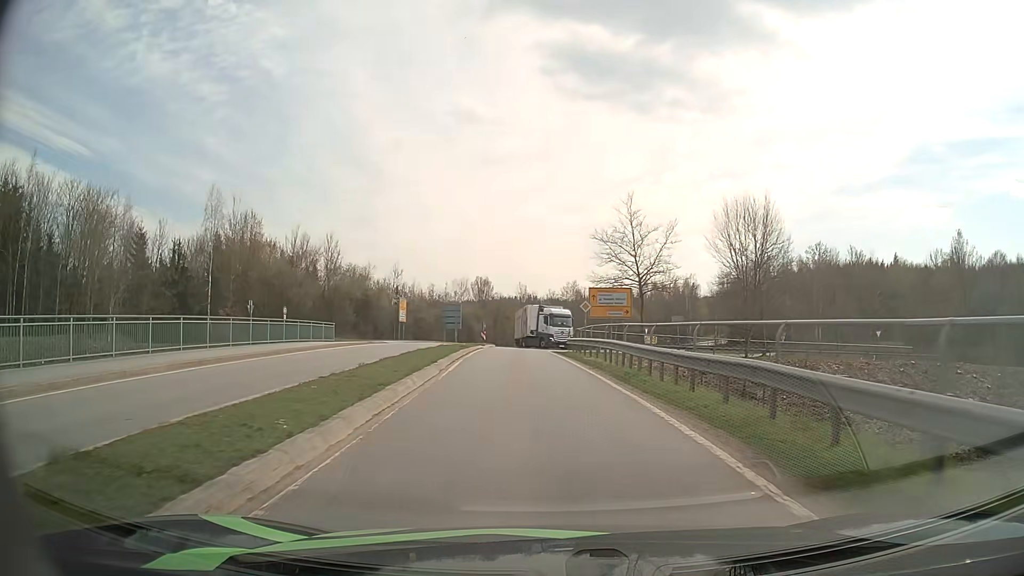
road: primary_link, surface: asphalt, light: Day
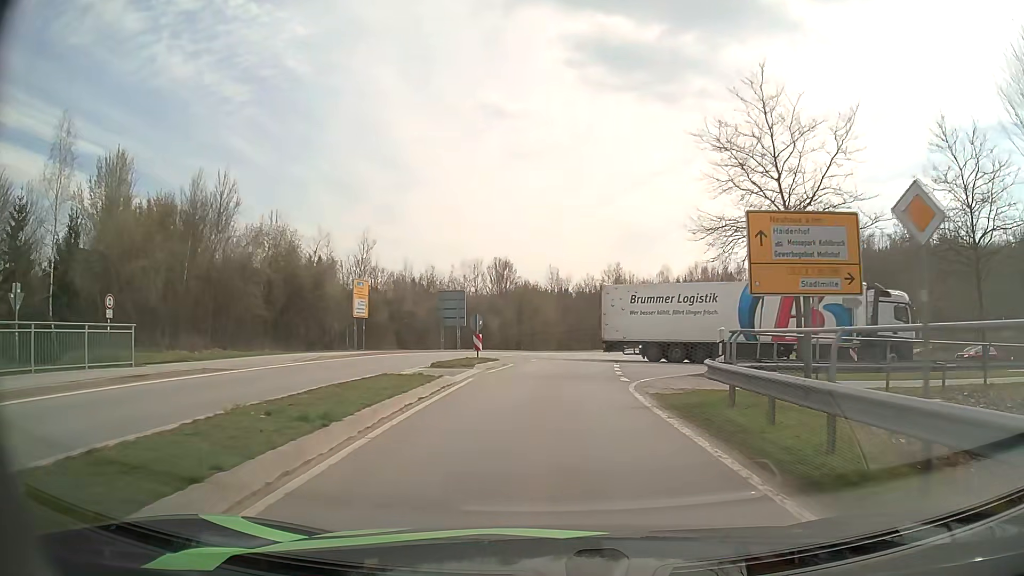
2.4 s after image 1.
(-1.2, +25.9) m; -3°
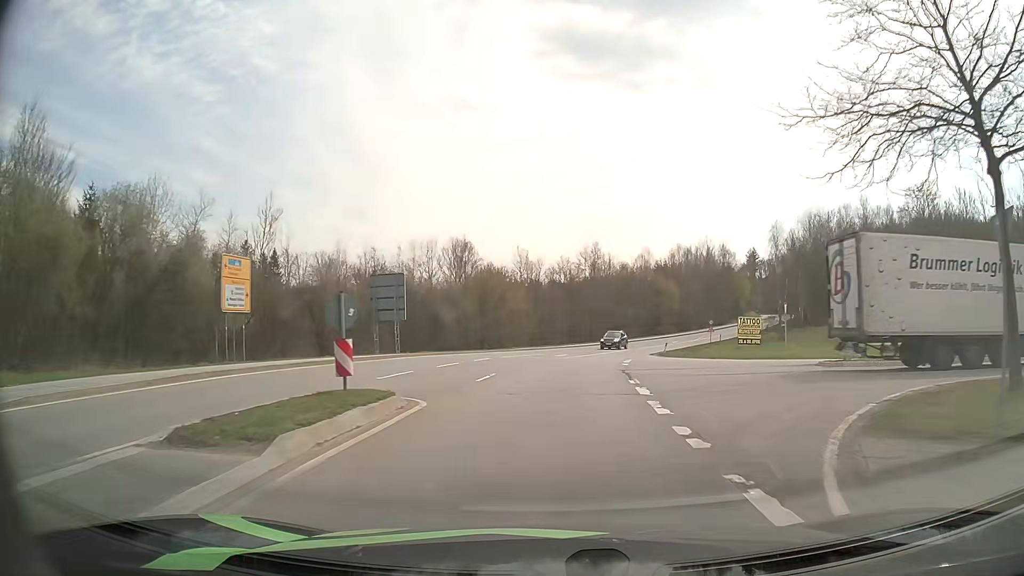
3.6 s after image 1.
(+0.2, +14.1) m; +2°
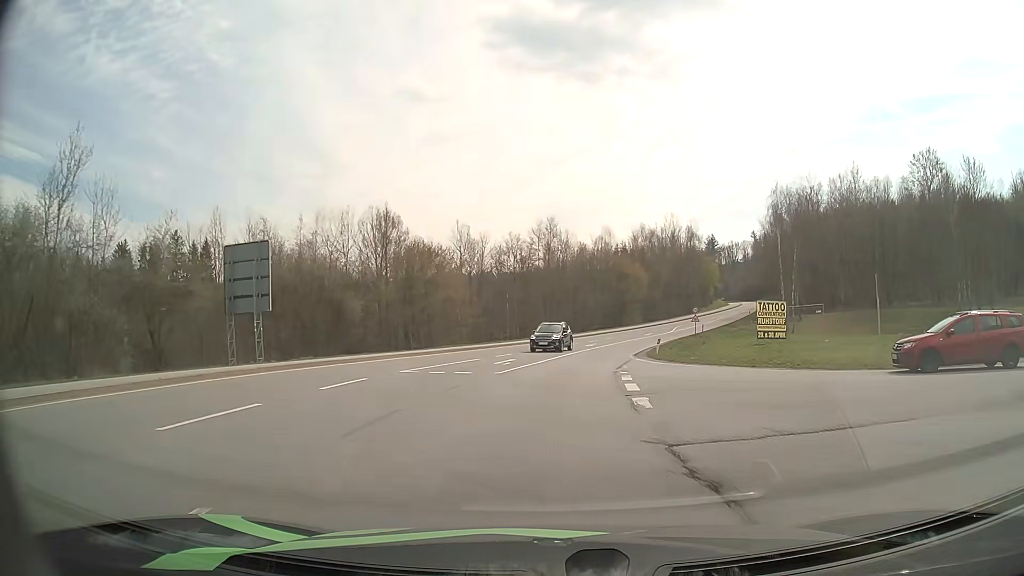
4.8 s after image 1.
(+0.5, +15.1) m; +4°
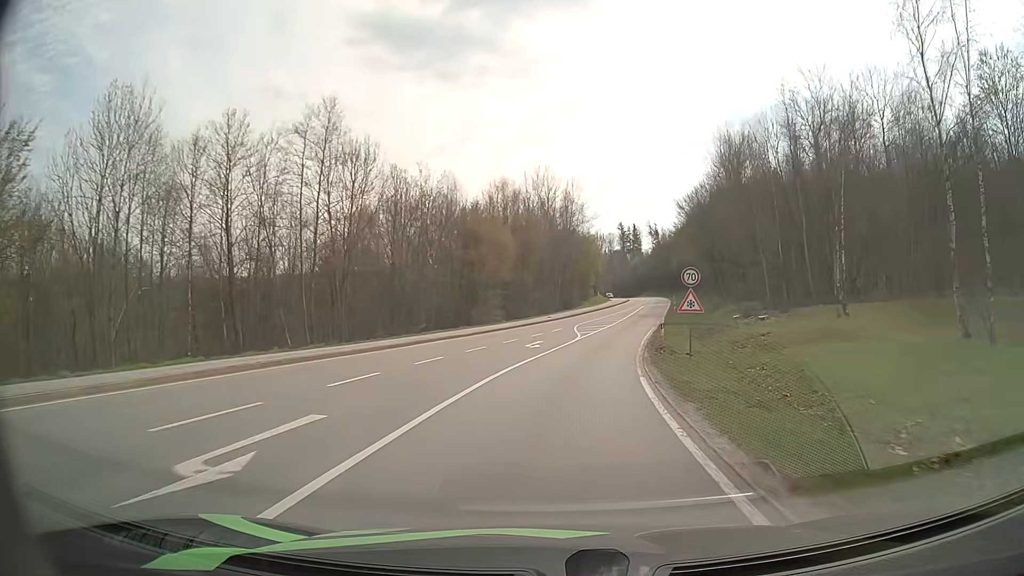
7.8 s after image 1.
(+4.2, +43.1) m; +12°
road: secondary
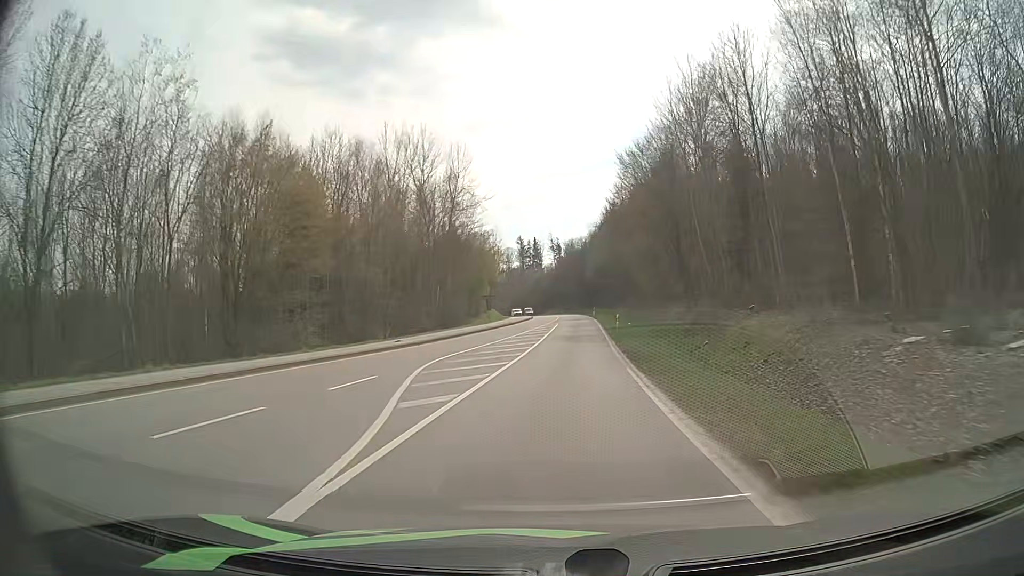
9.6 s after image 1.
(+2.5, +29.5) m; +9°
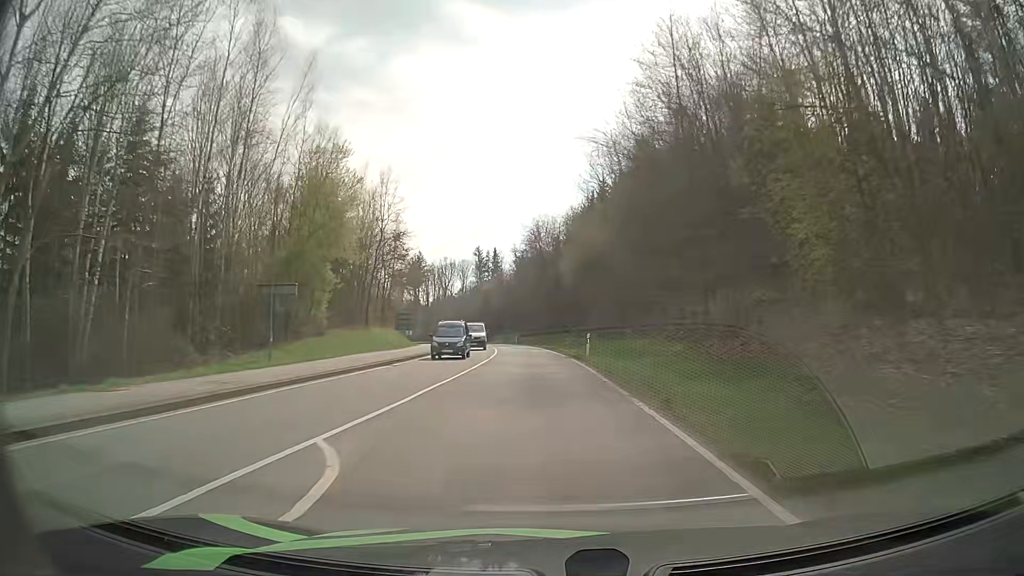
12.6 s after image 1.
(+2.9, +55.4) m; +3°
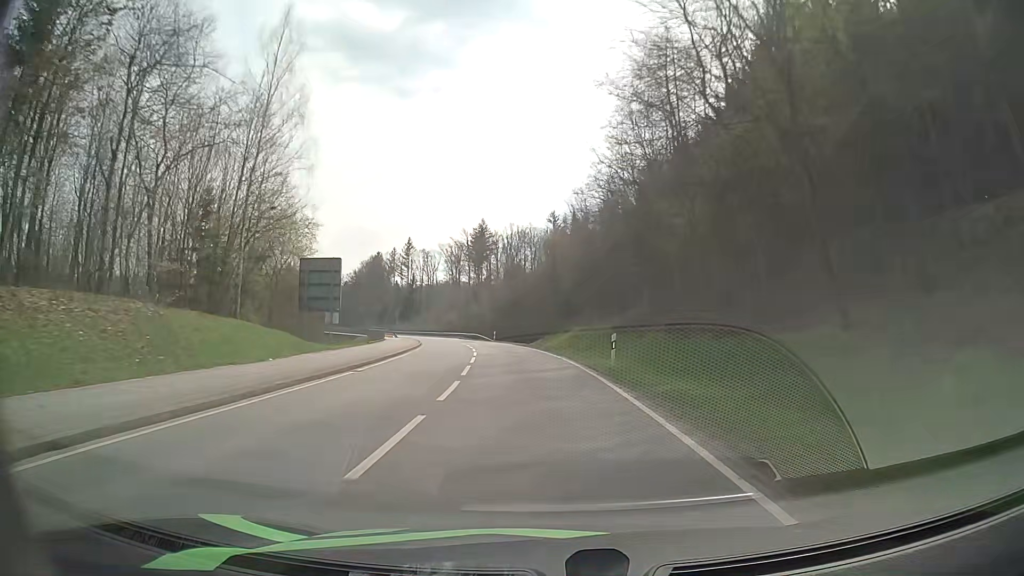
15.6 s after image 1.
(-2.8, +60.1) m; -7°
(0, +10) (-1, +20) (-1, +30) (-3, +40) (-4, +50) (-6, +60) (-8, +69) (-10, +79) (-13, +89) (-16, +98) m
